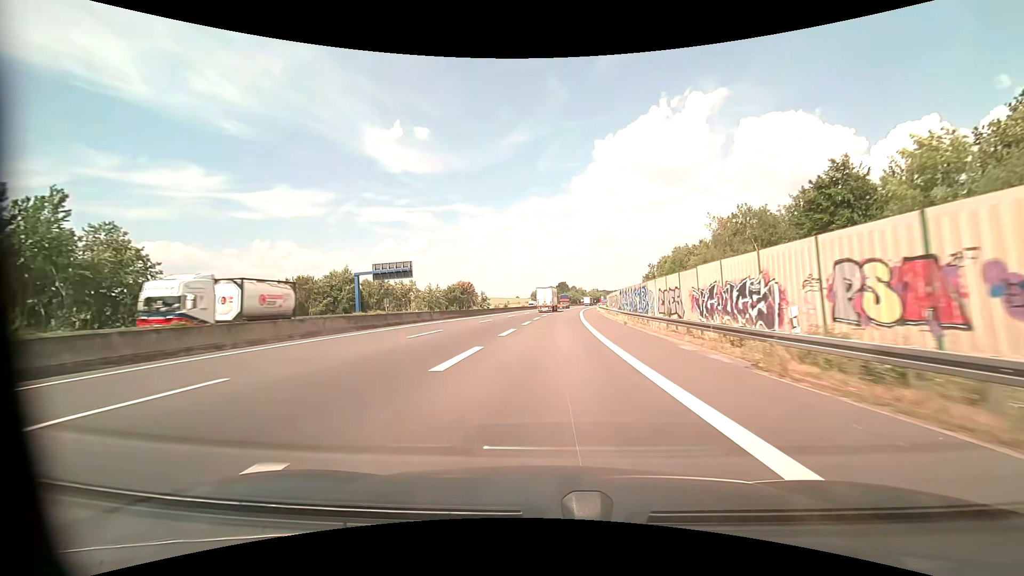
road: motorway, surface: asphalt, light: Day
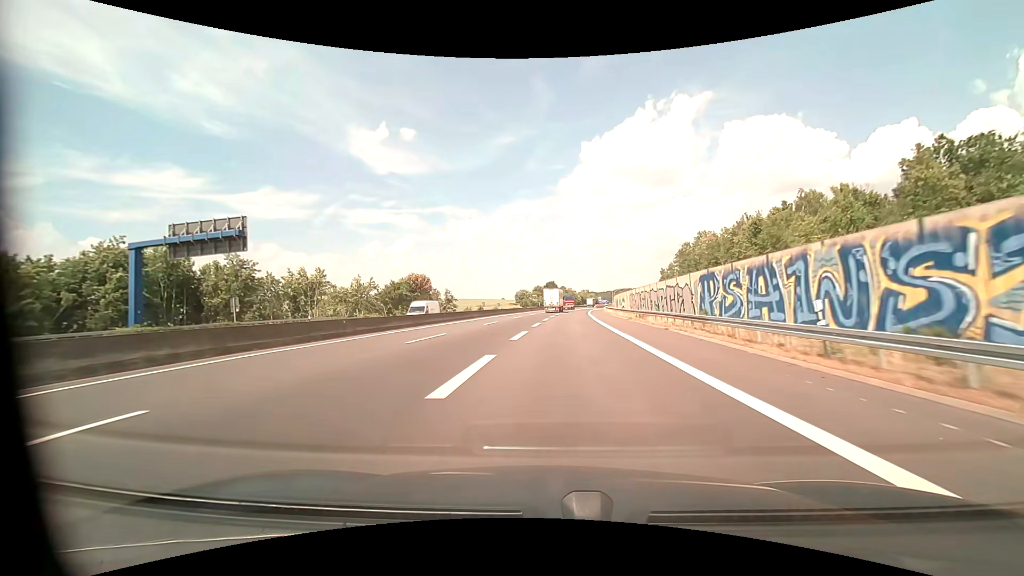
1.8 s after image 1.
(+0.3, +39.0) m; +1°
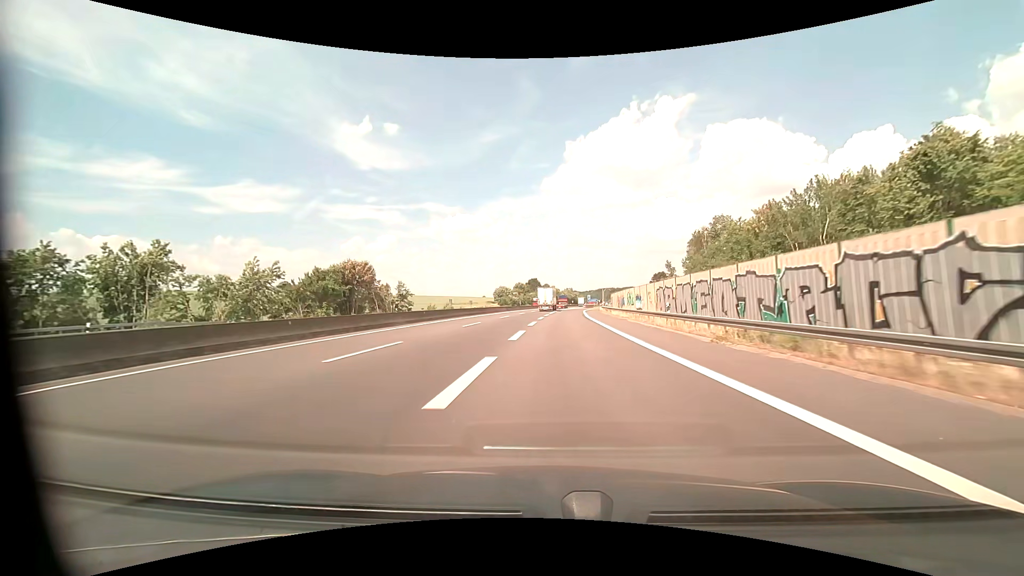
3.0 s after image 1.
(+0.5, +24.7) m; +2°
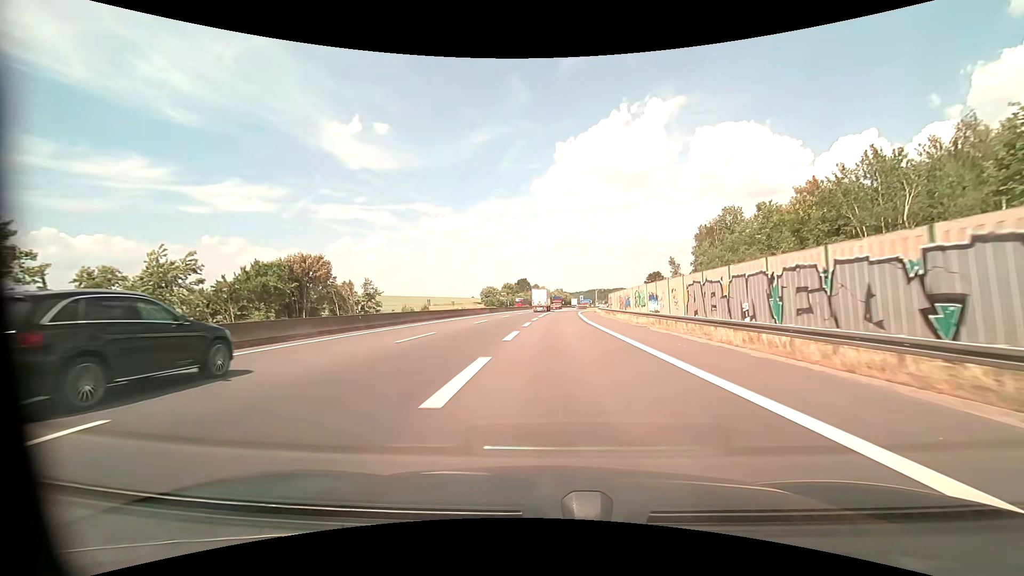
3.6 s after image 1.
(+0.1, +11.8) m; +1°
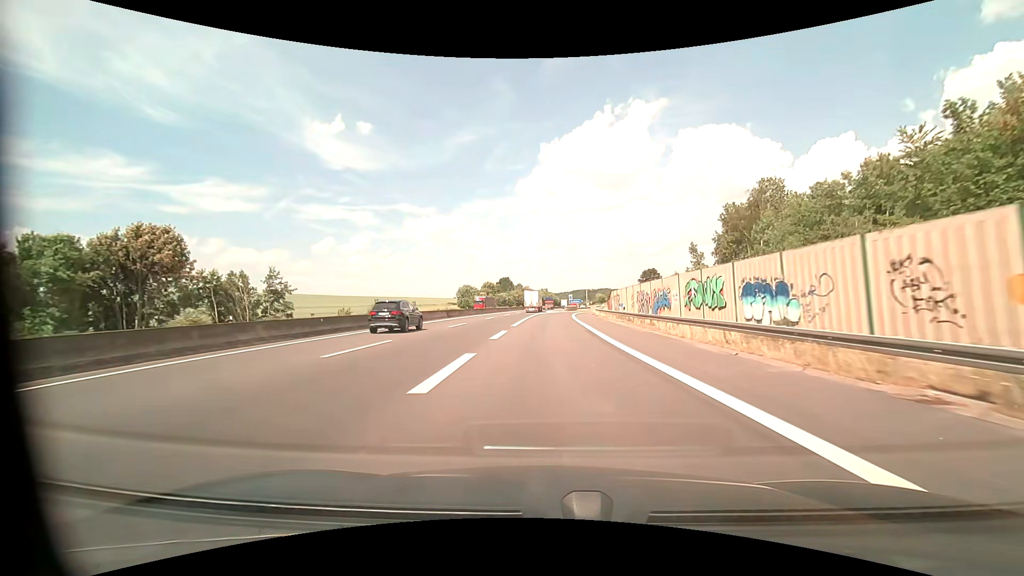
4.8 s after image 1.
(+0.4, +22.8) m; +2°
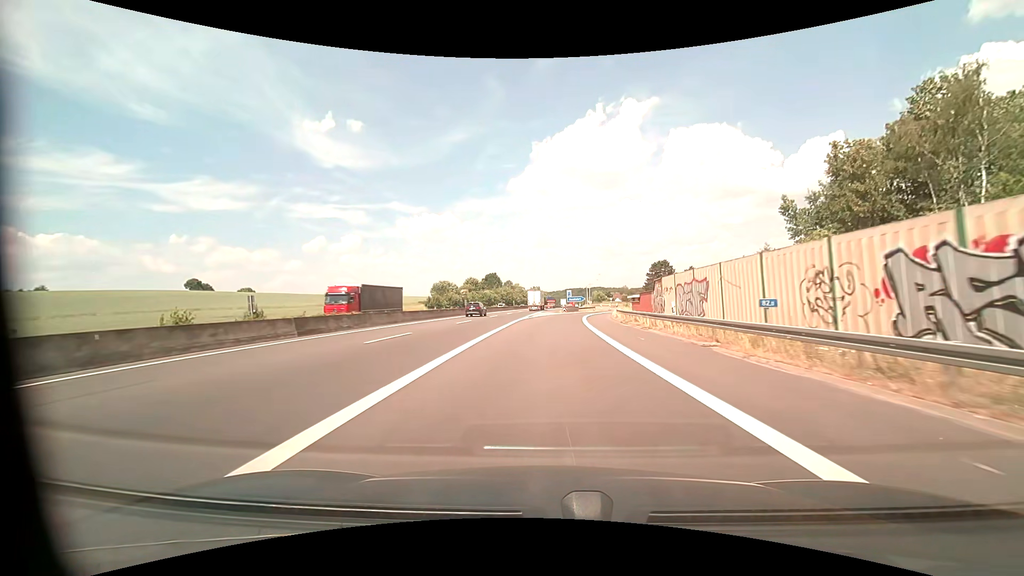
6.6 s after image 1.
(+0.4, +31.5) m; +1°
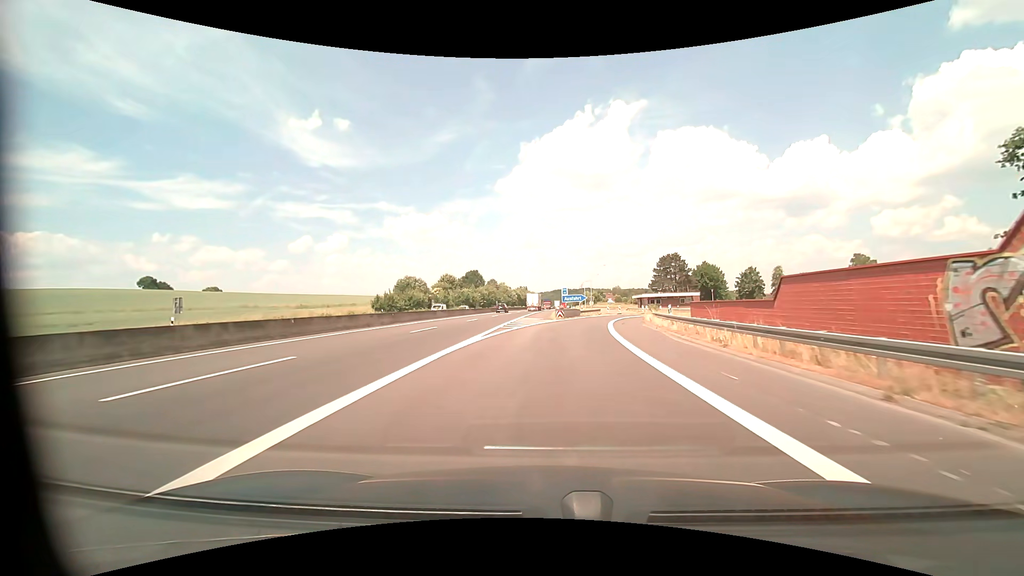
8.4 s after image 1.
(+0.2, +28.3) m; +1°
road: motorway_link
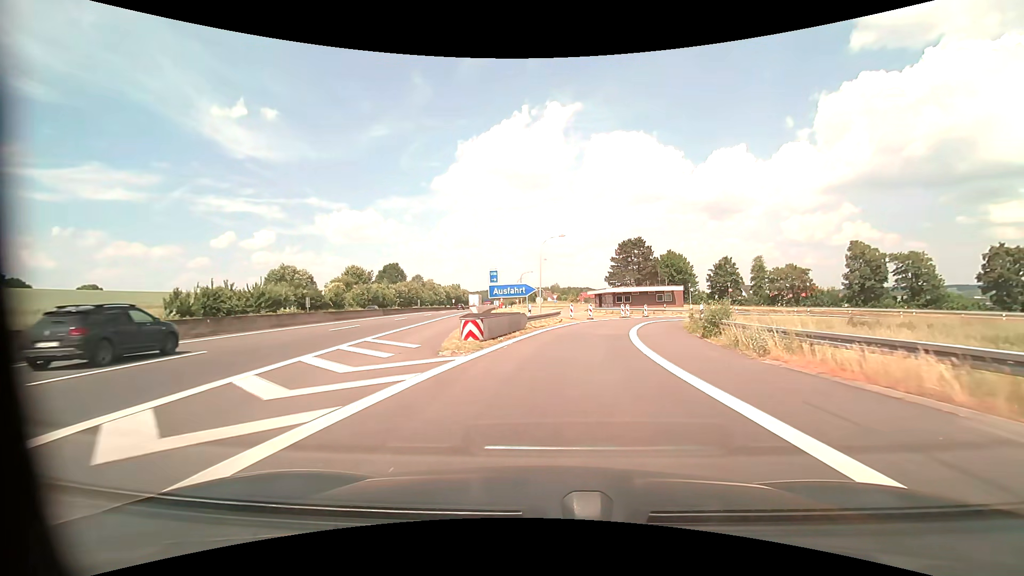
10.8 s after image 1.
(+1.6, +33.5) m; +7°
(0, +10) (+1, +20) (+3, +30) (+5, +39) (+9, +49) (+14, +57) (+21, +65) (+29, +71) (+38, +75) (+47, +78) m
